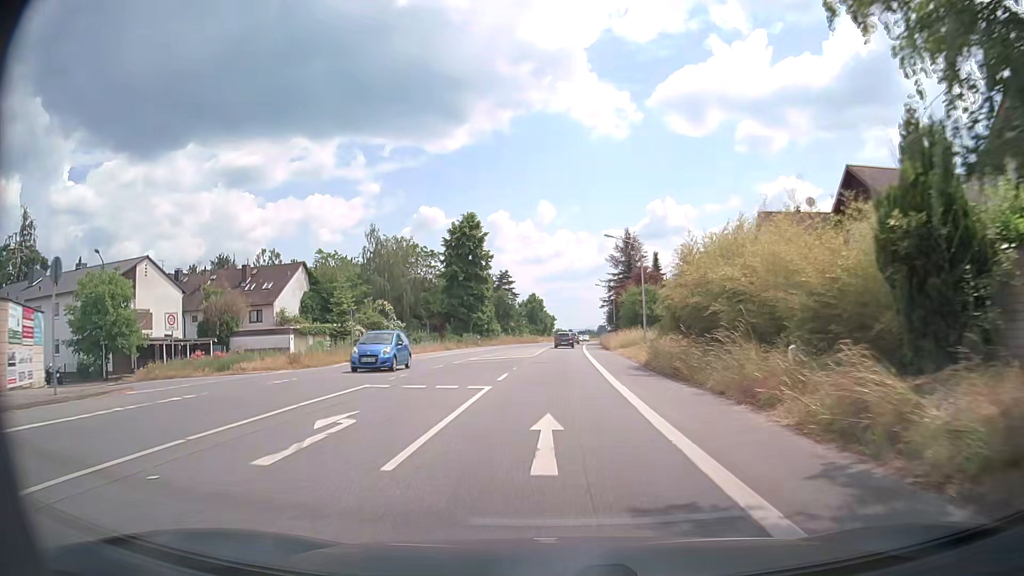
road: primary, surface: asphalt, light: Day
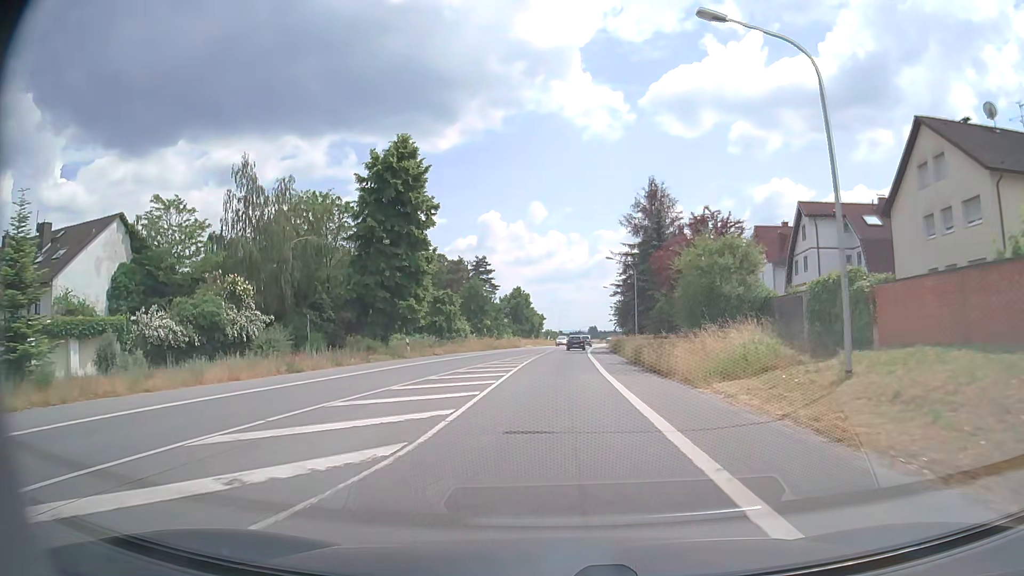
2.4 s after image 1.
(+0.4, +32.0) m; +1°
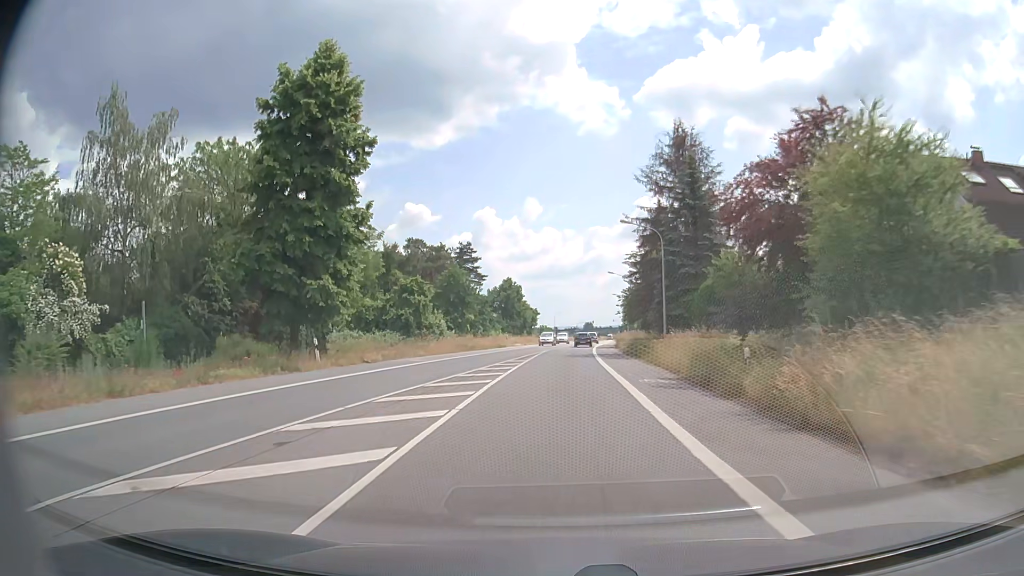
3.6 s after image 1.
(0.0, +16.1) m; 0°
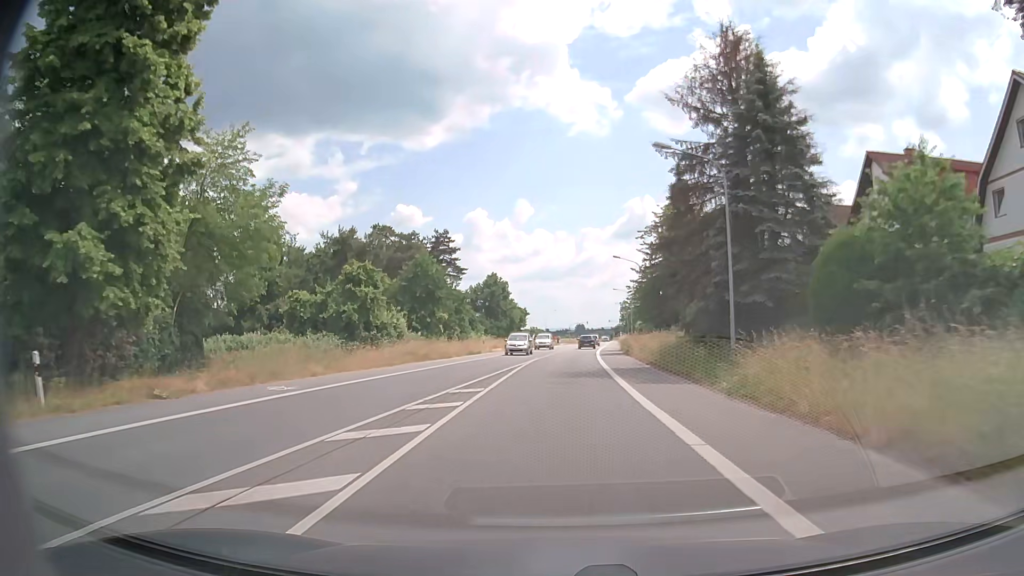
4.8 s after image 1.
(+0.1, +16.2) m; +1°
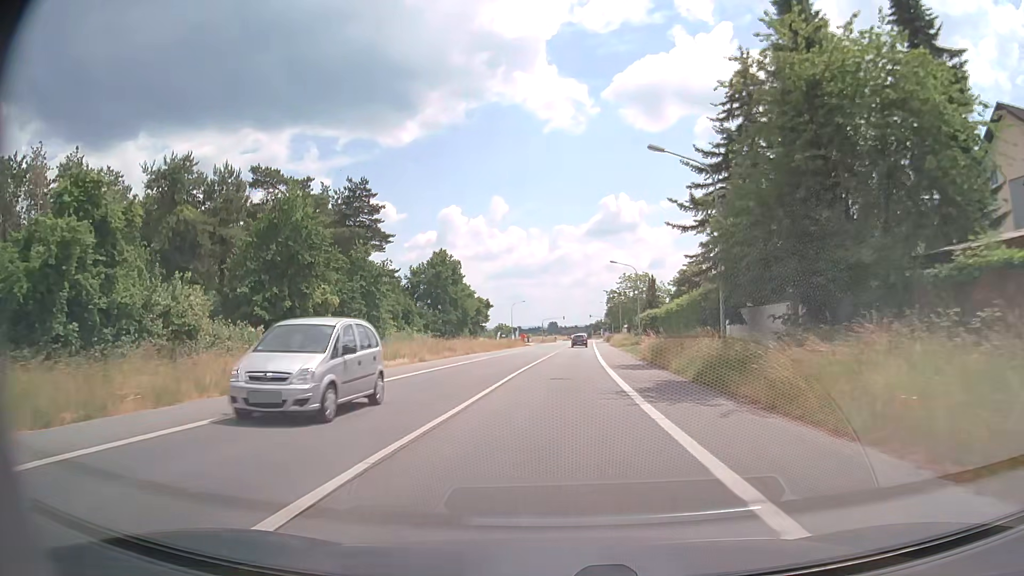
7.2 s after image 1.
(+0.6, +32.8) m; +2°
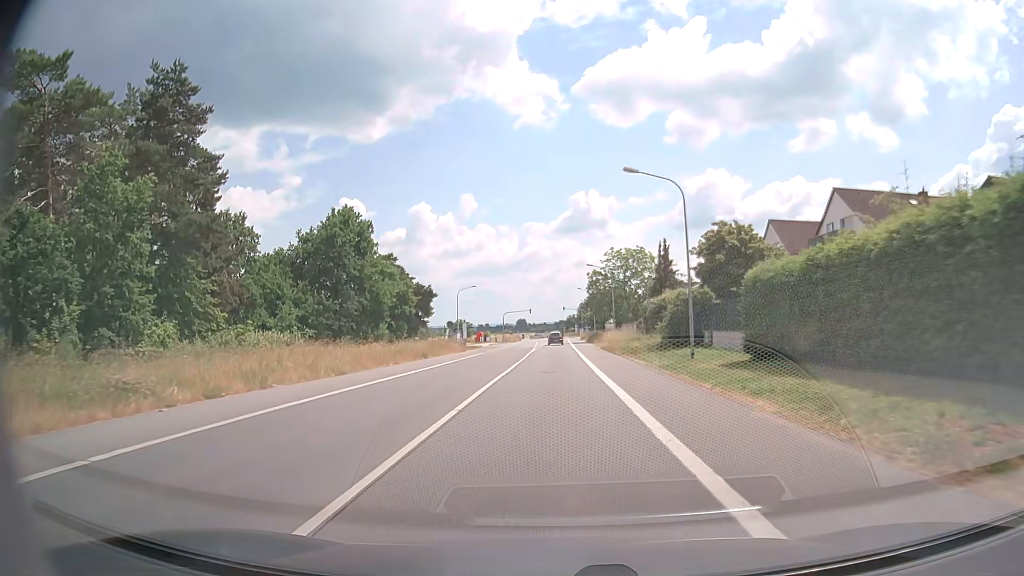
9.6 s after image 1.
(+0.8, +33.3) m; +2°
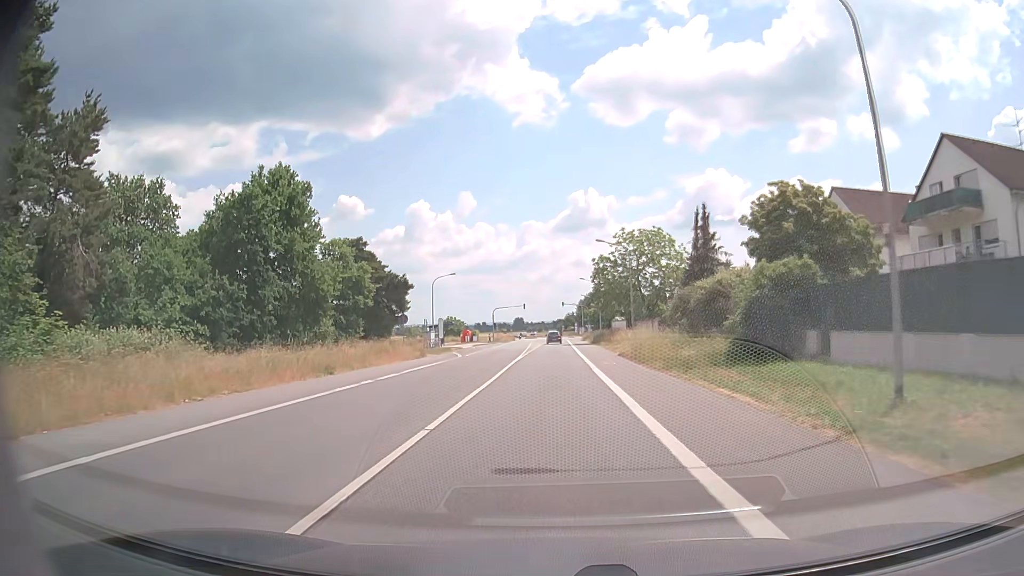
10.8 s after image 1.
(+0.1, +16.7) m; +1°
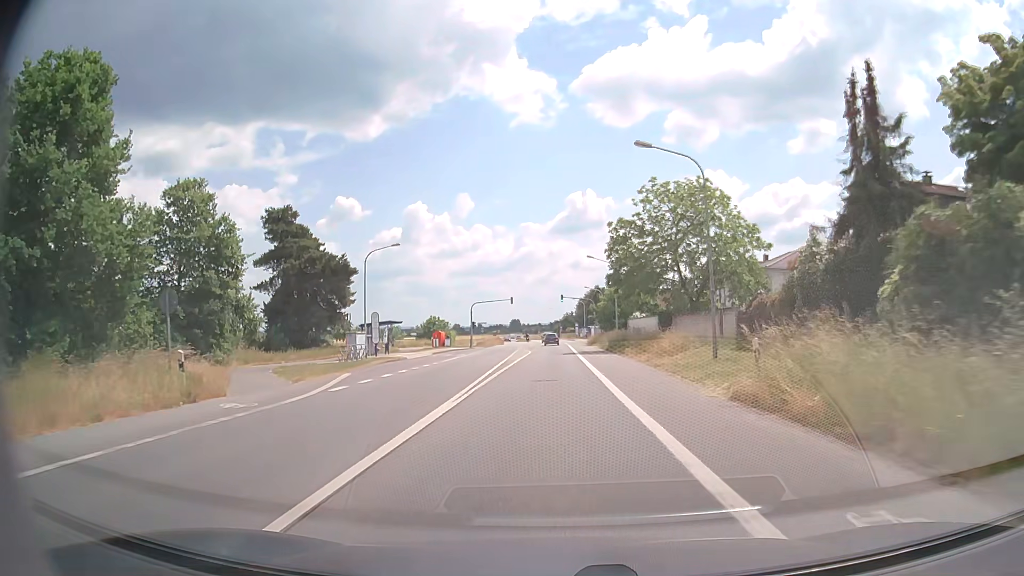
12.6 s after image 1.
(0.0, +25.1) m; 0°
